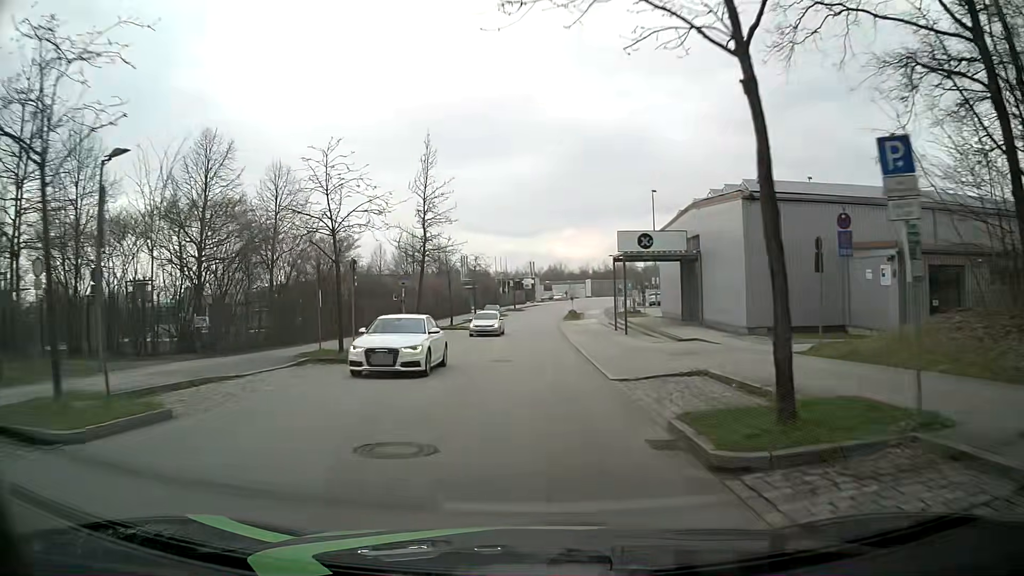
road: residential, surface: asphalt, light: Day
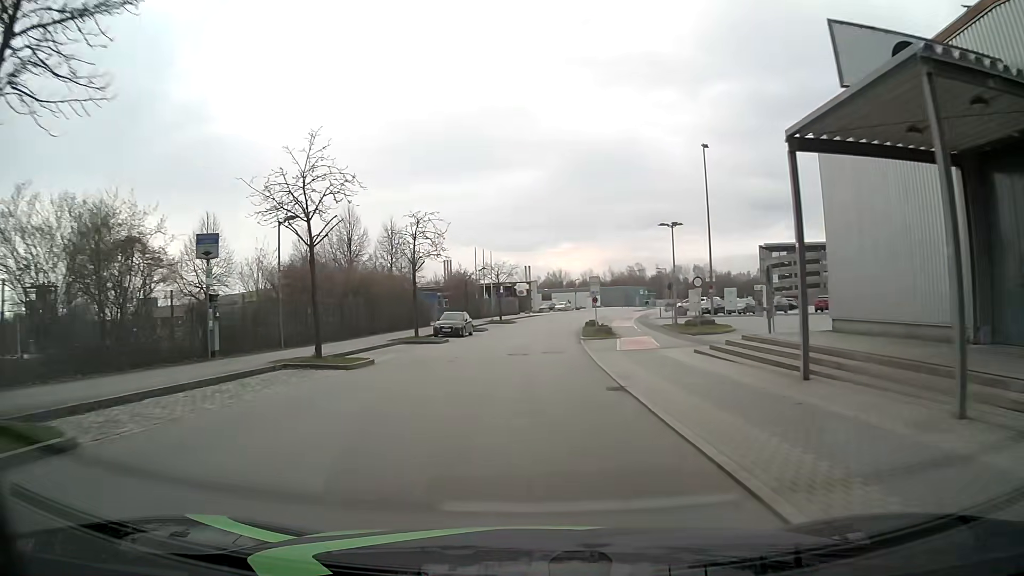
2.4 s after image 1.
(+0.1, +30.6) m; 0°
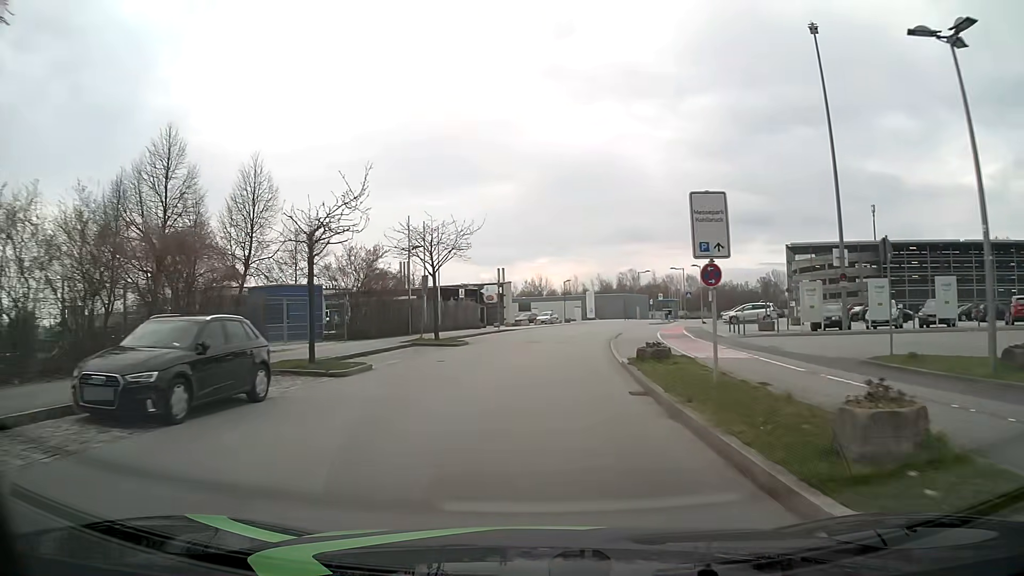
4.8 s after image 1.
(+0.3, +30.3) m; +2°
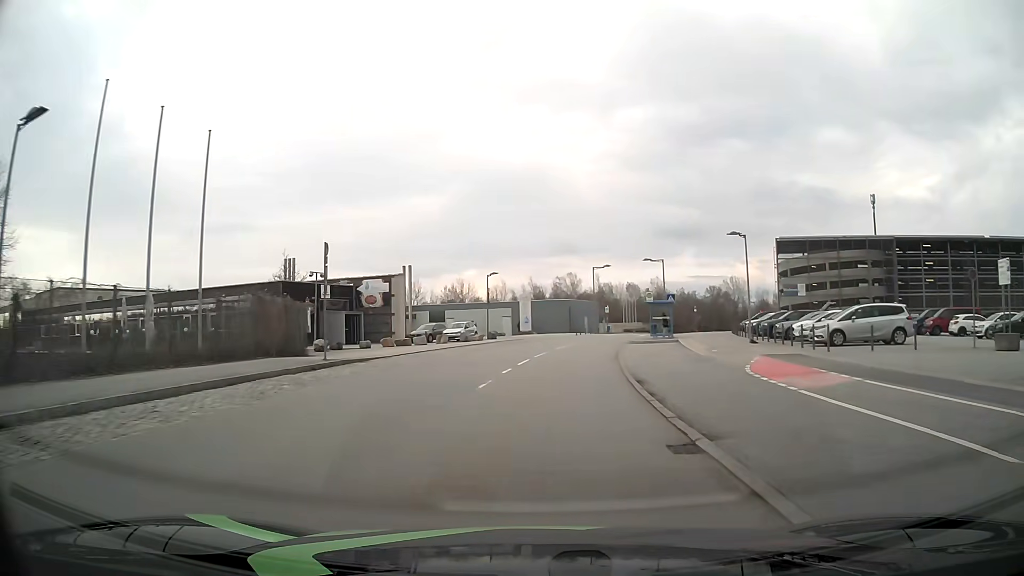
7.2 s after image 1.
(+1.5, +29.4) m; +6°
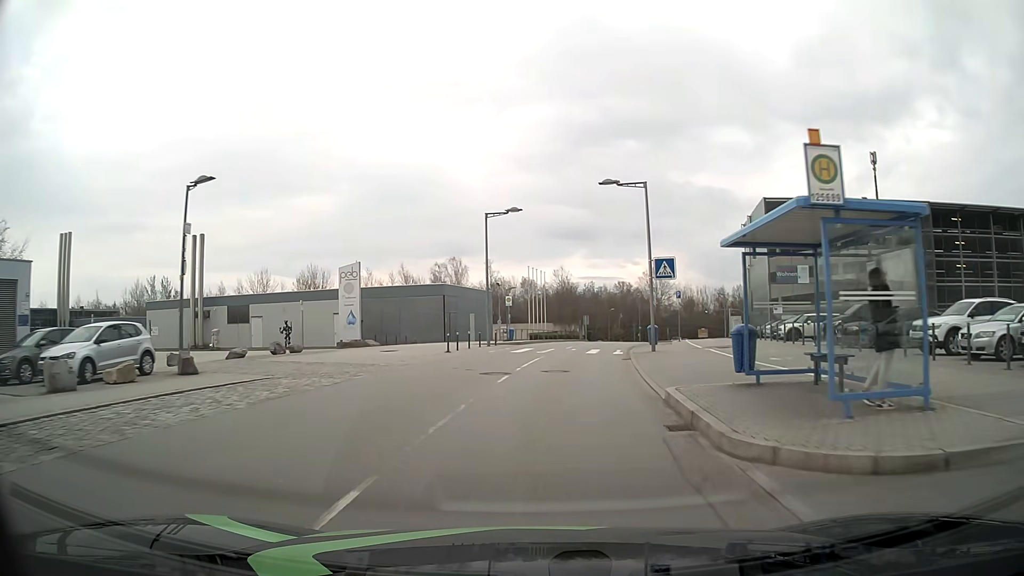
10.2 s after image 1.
(+2.7, +35.8) m; +9°
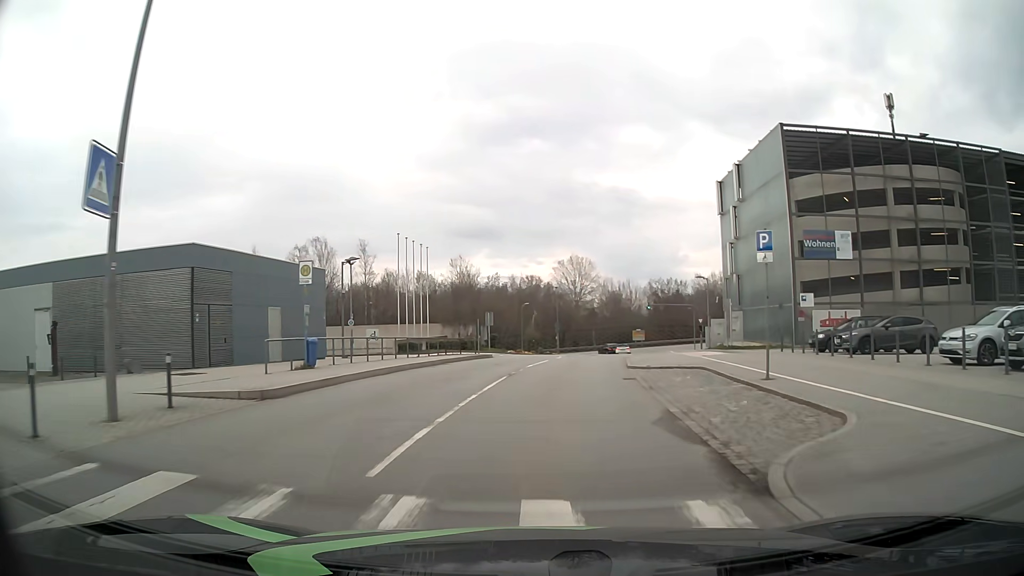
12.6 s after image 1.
(+2.0, +27.2) m; +9°
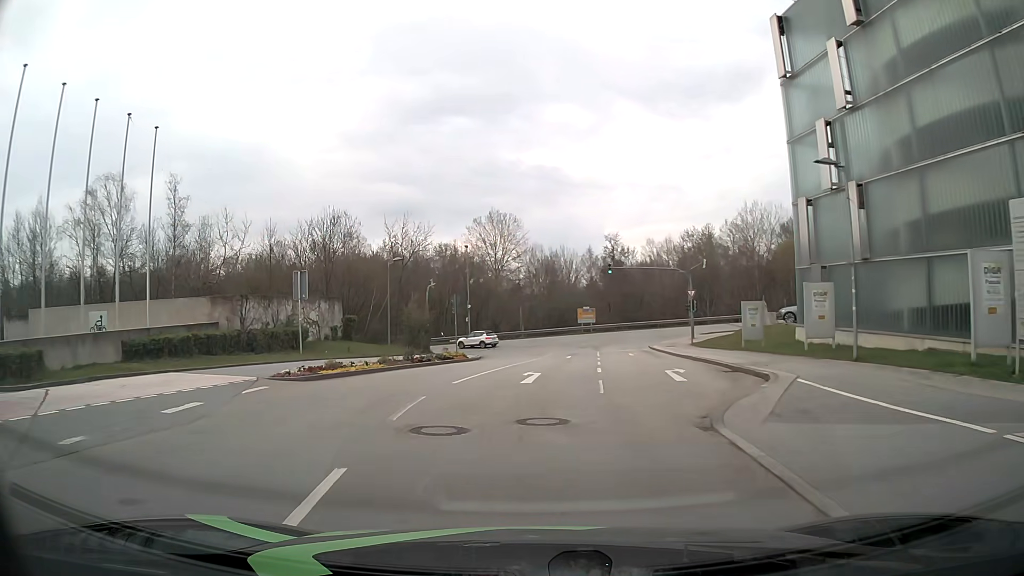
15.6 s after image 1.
(+2.1, +31.8) m; +6°
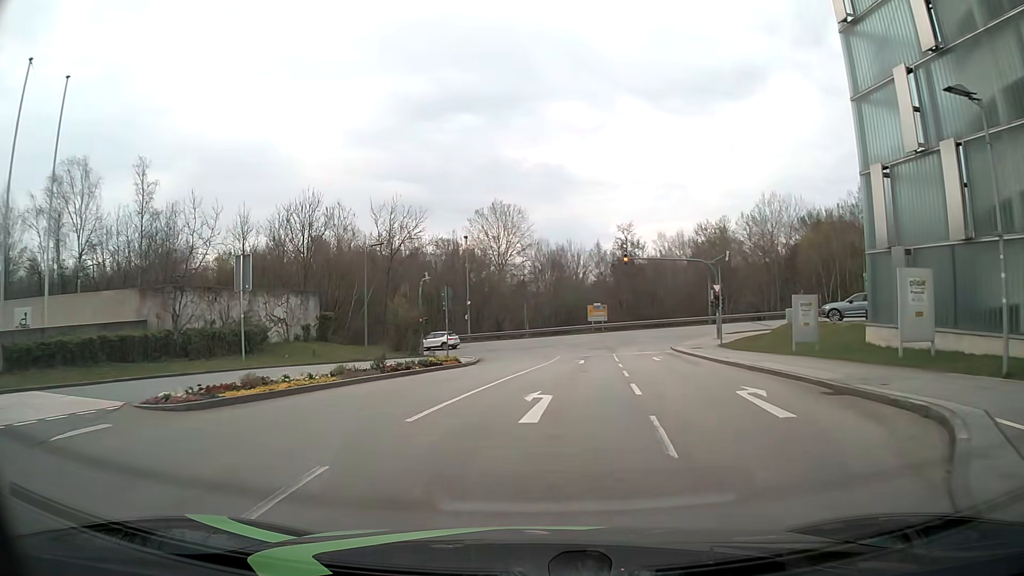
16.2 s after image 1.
(-0.1, +6.2) m; 0°
